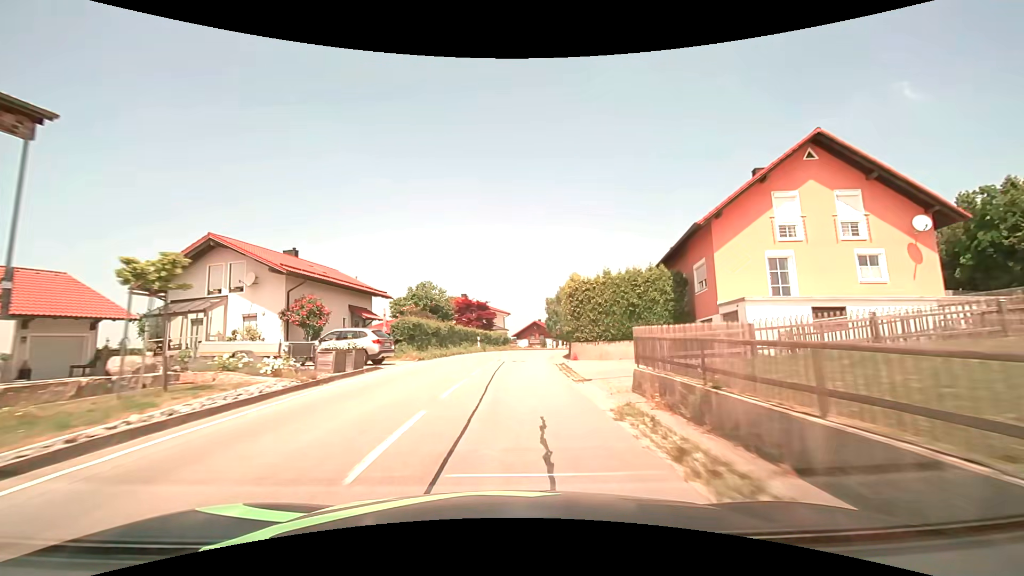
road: tertiary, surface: asphalt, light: Day
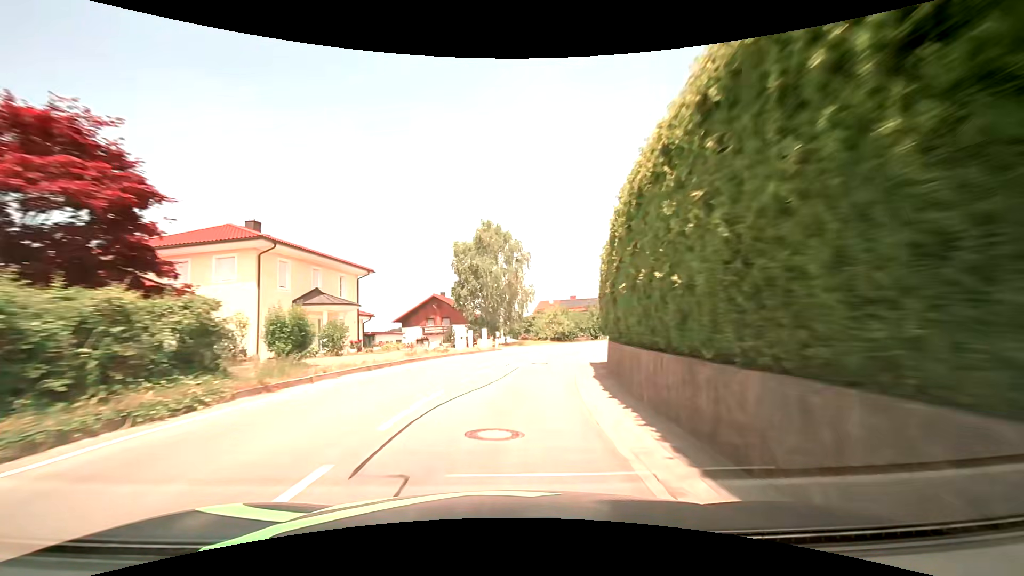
(+3.2, +45.4) m; +10°
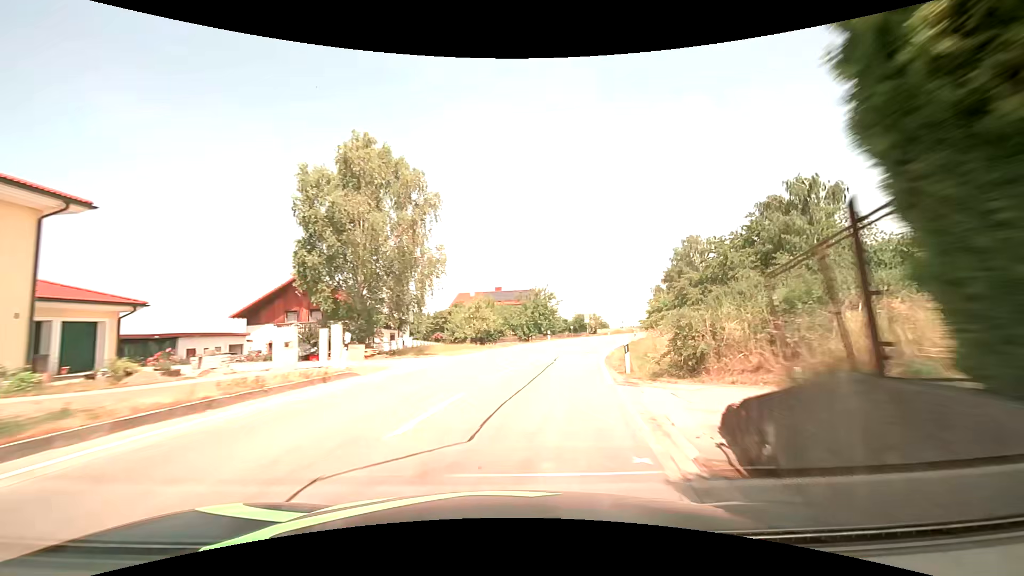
(+1.2, +18.4) m; +9°
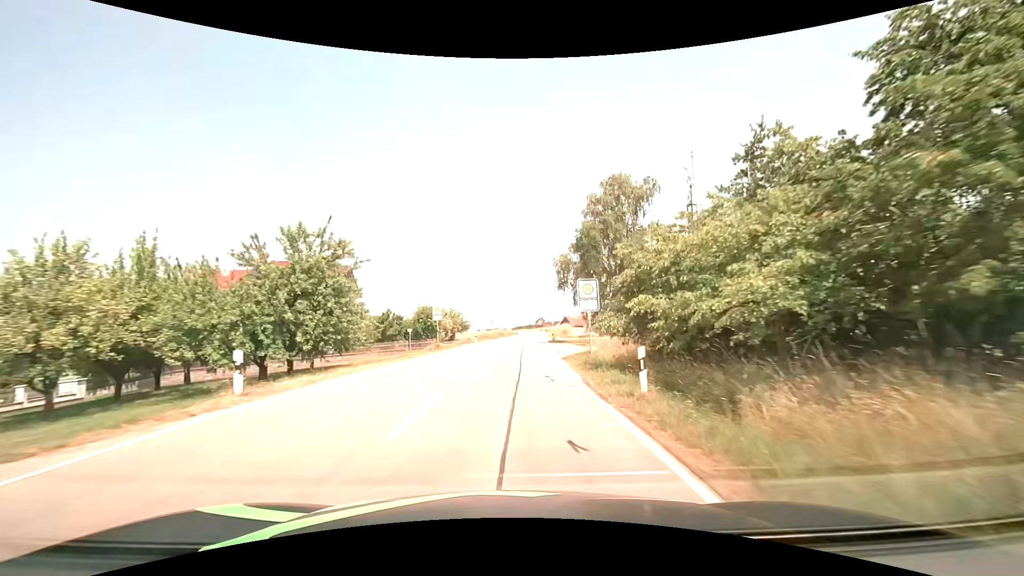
(+6.3, +36.4) m; +17°
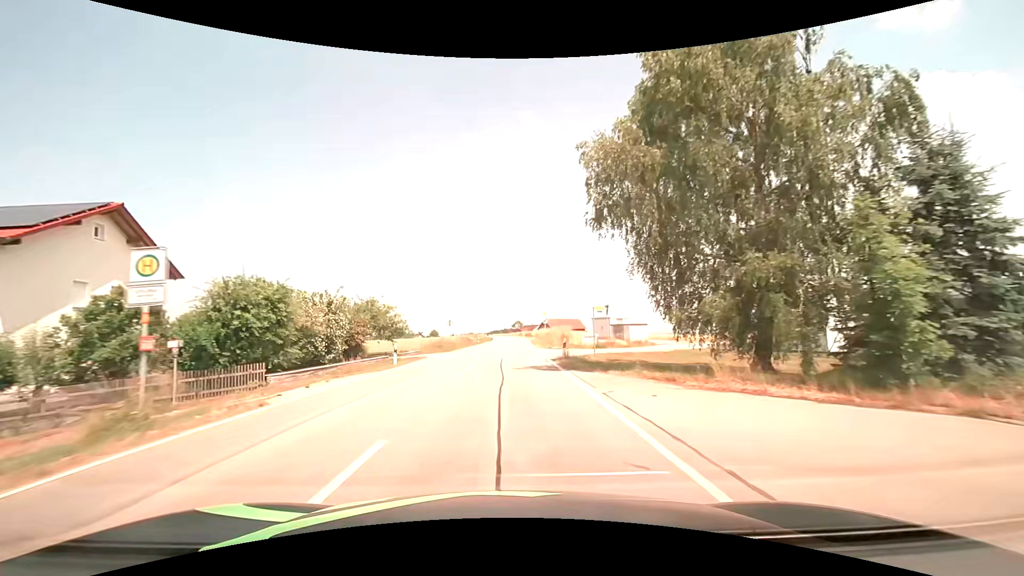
(+0.8, +27.8) m; +2°
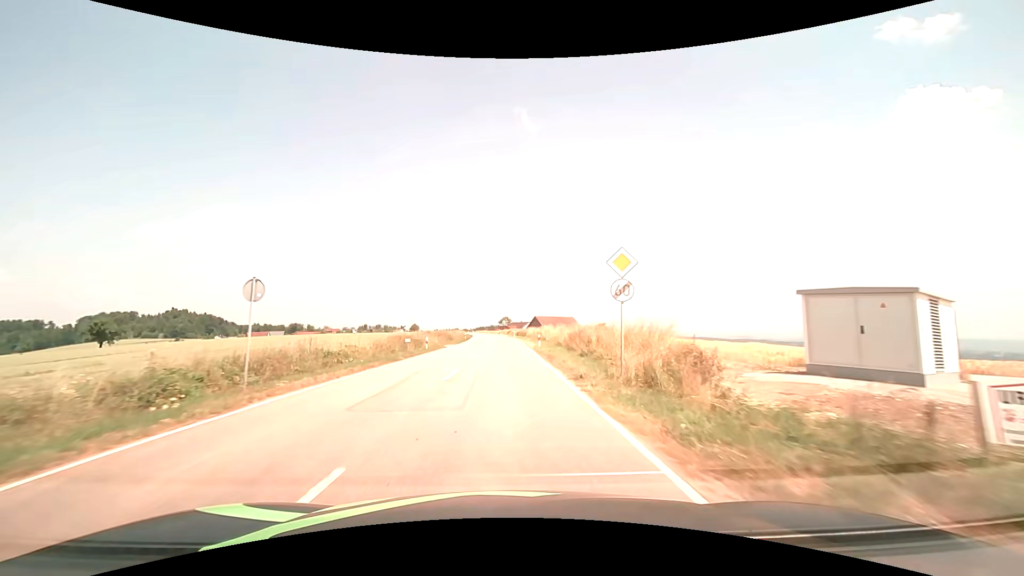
(+0.8, +36.8) m; +2°
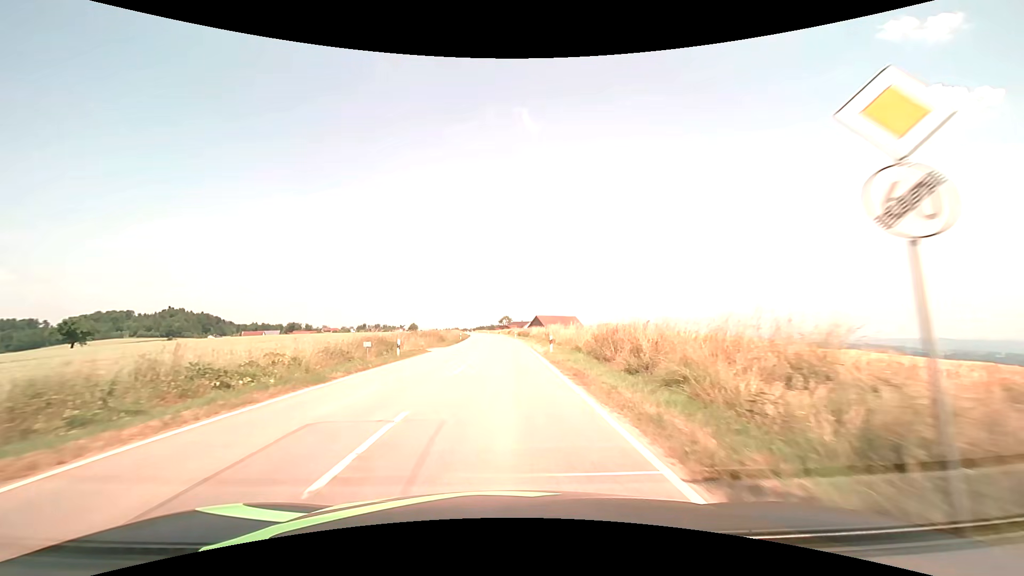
(0.0, +9.2) m; 0°
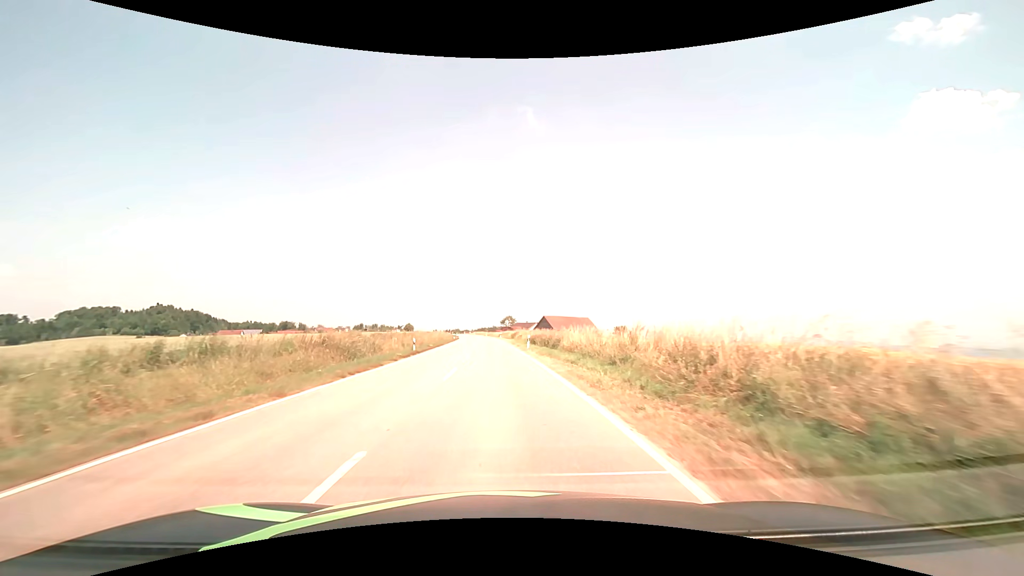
(-0.1, +37.3) m; 0°
(0, +10) (0, +20) (0, +30) (-1, +40) (-1, +50) (-2, +60) (-2, +70) (-3, +80) (-4, +90) (-4, +100) m
